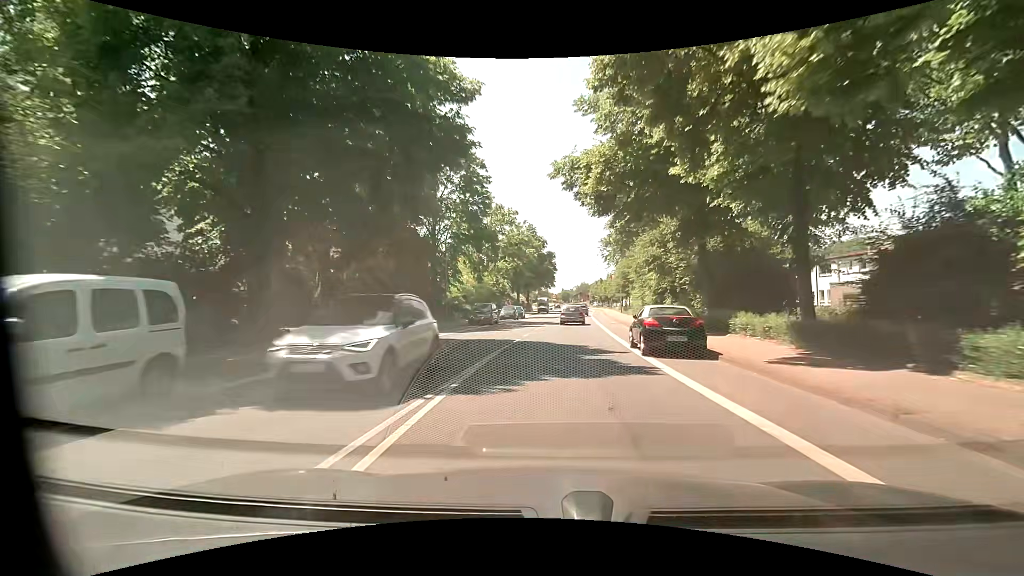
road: primary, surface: asphalt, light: Day
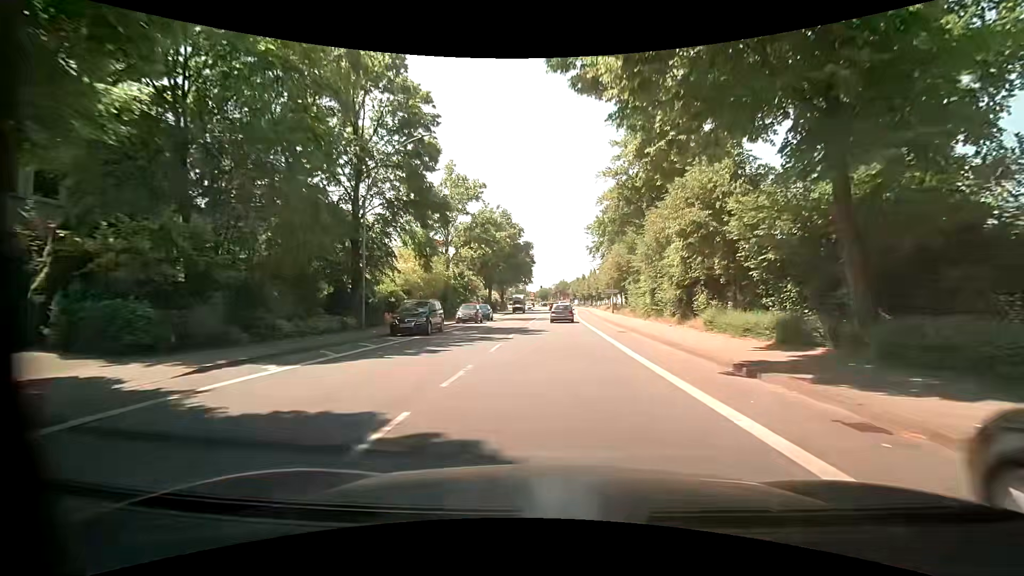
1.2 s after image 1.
(+0.2, +13.8) m; +2°
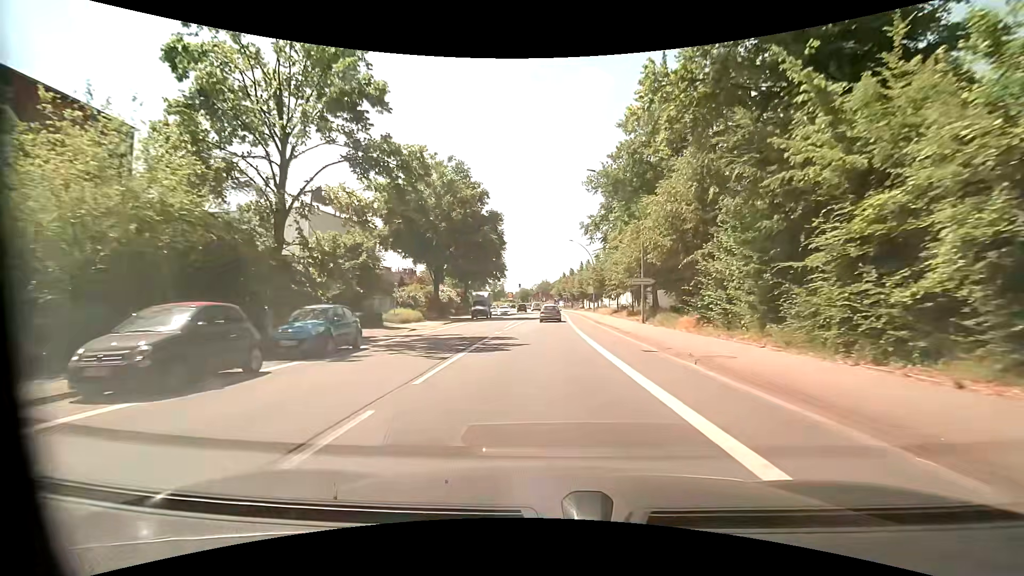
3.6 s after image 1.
(+0.8, +28.8) m; +3°
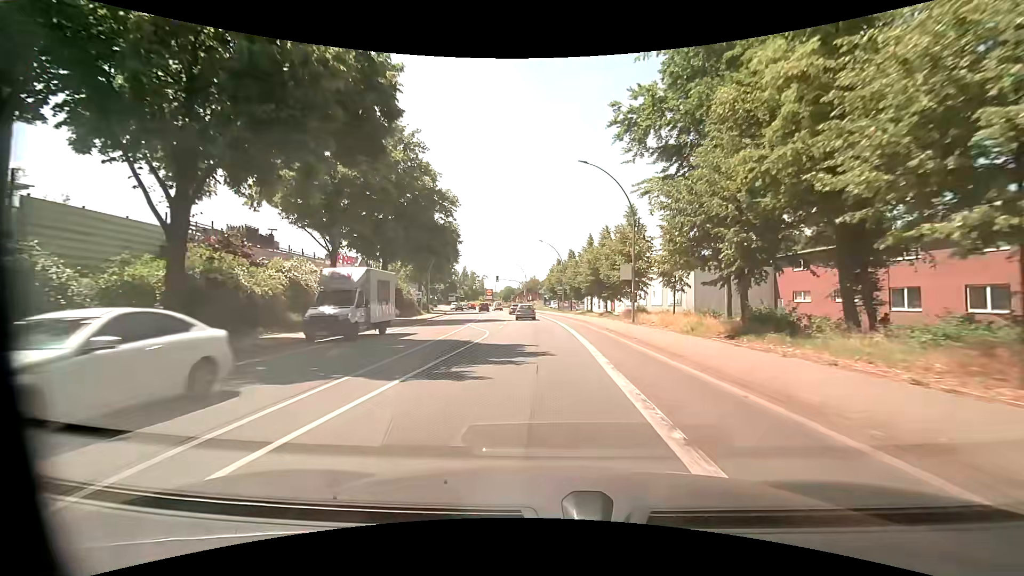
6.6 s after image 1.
(+0.4, +38.1) m; +1°
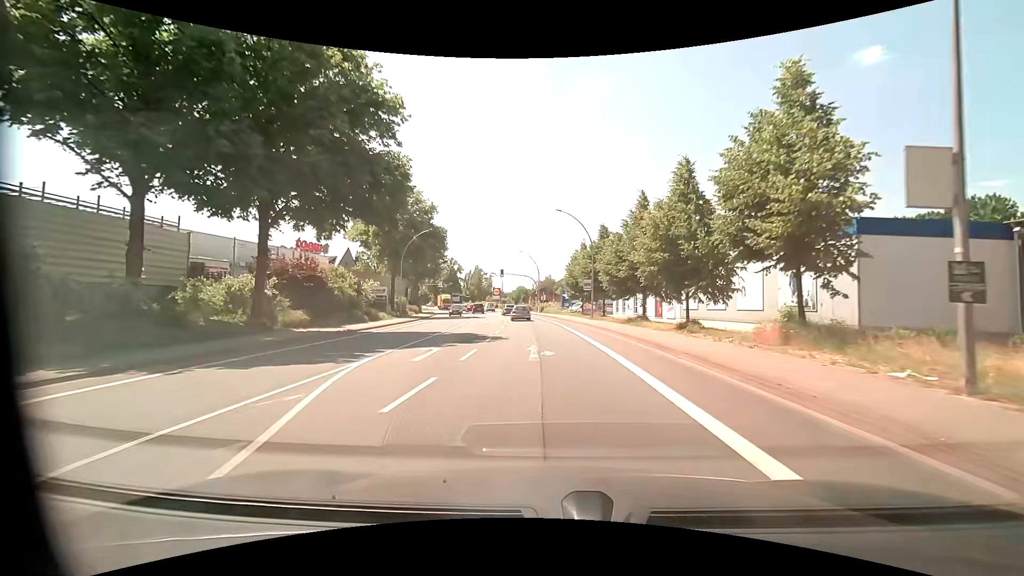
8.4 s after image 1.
(-0.3, +22.8) m; -1°
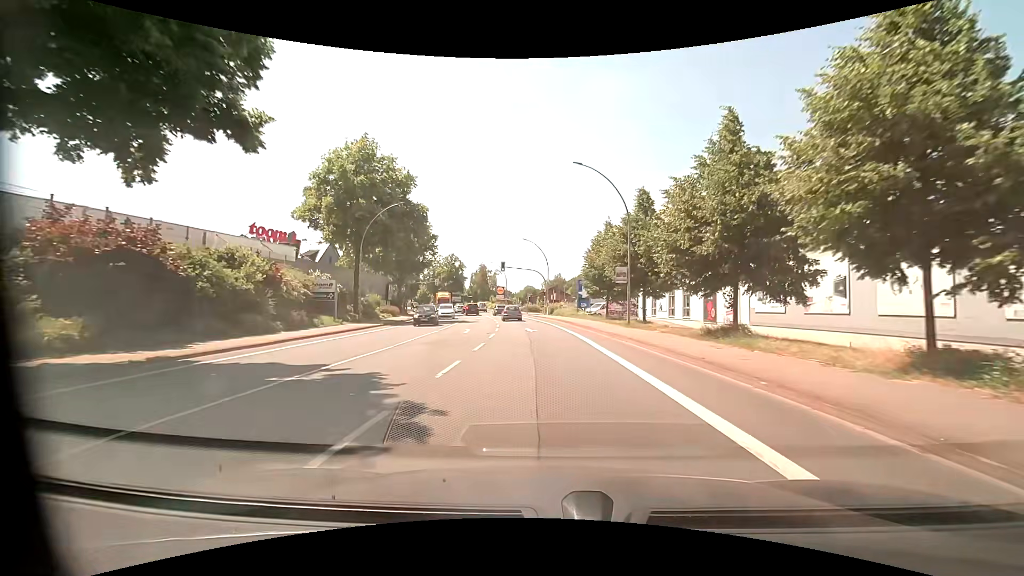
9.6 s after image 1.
(-0.1, +15.1) m; -2°
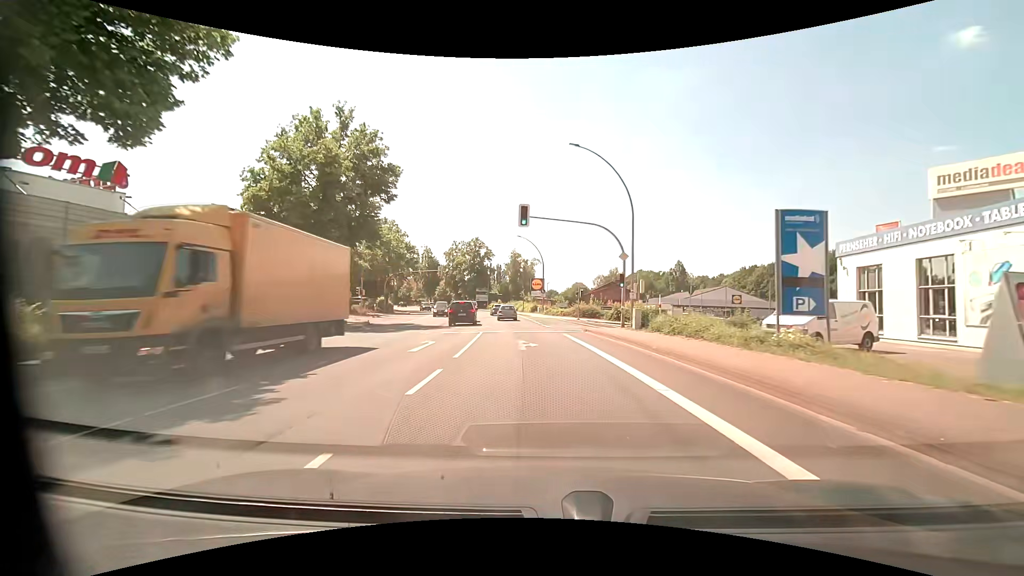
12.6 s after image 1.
(-1.3, +38.3) m; -5°
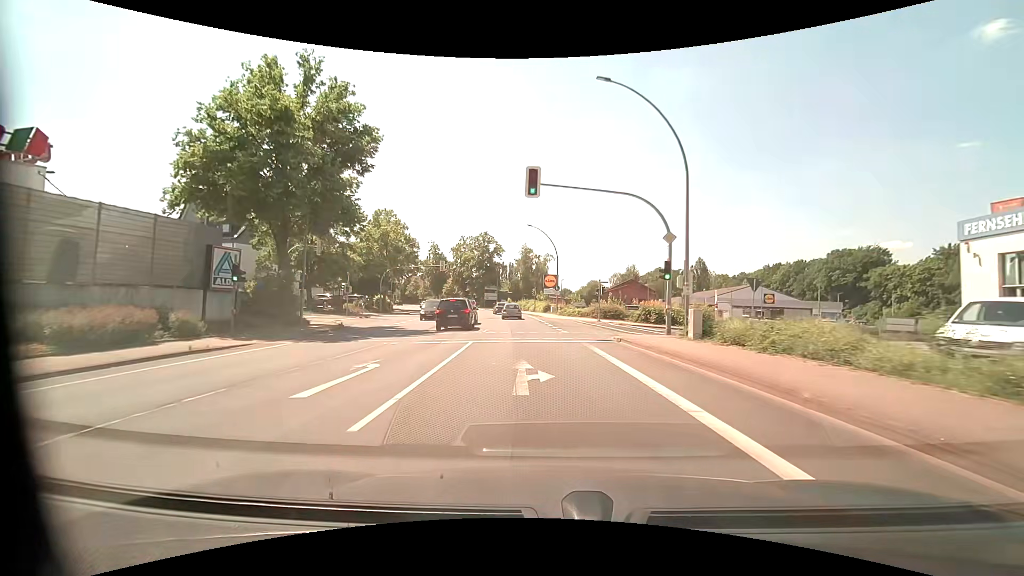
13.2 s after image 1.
(-0.1, +7.7) m; -1°
(0, +10) (-1, +20) (-1, +30) (-2, +40) (-3, +50) (-5, +60) (-7, +70) (-9, +79) (-12, +89) (-16, +98) m
